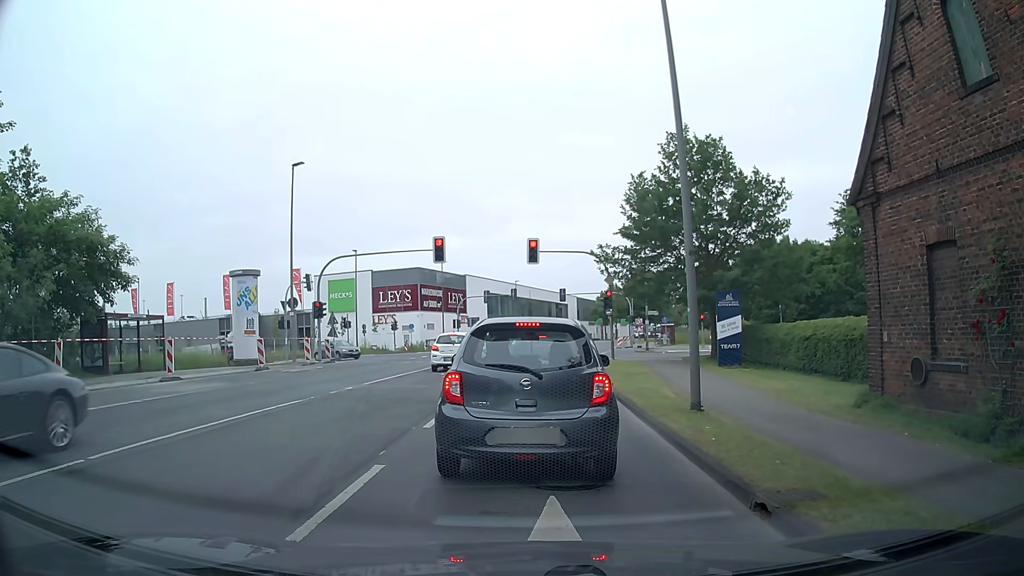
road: secondary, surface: asphalt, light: Day
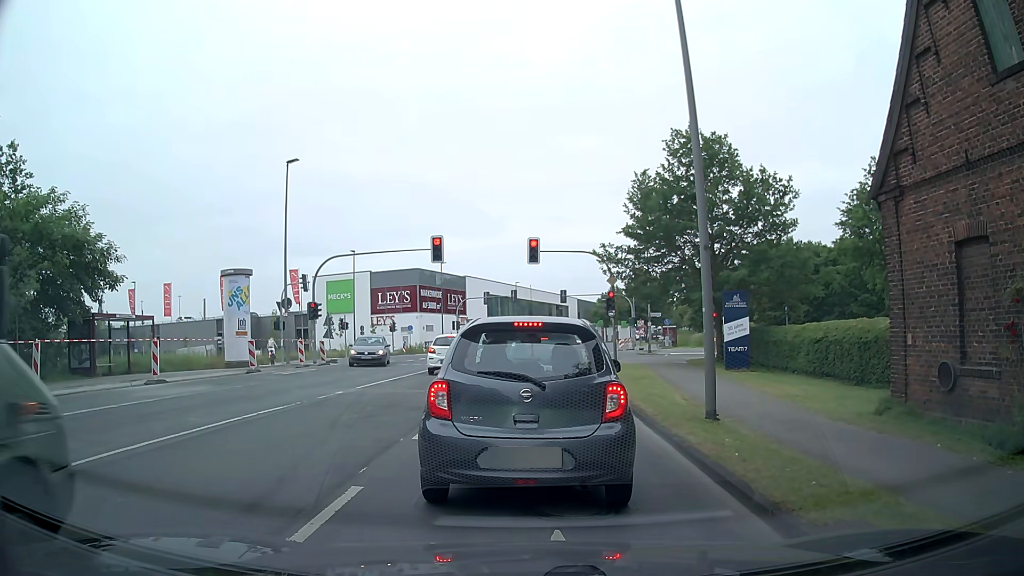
(0.0, +0.9) m; 0°
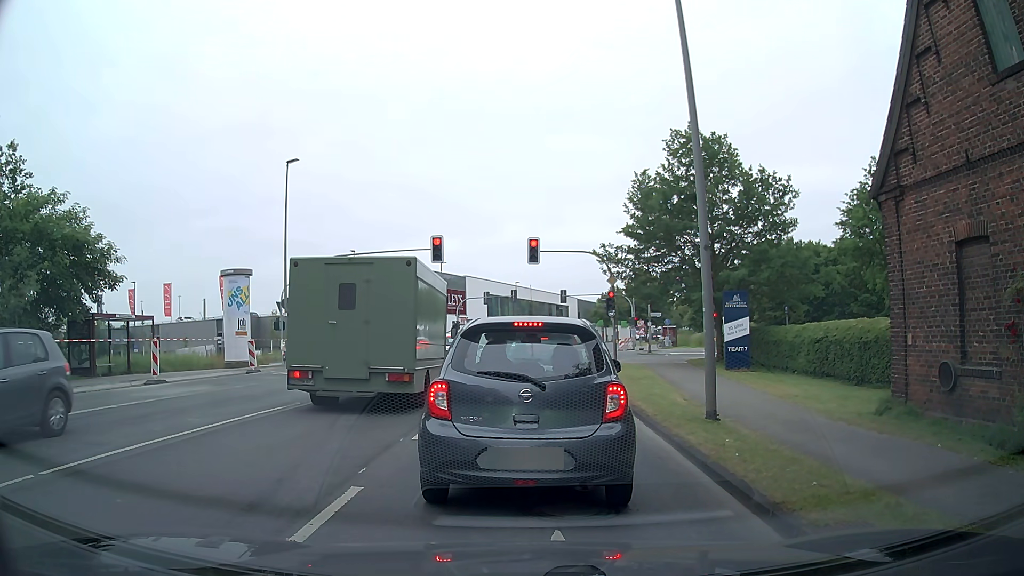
(0.0, +0.1) m; 0°
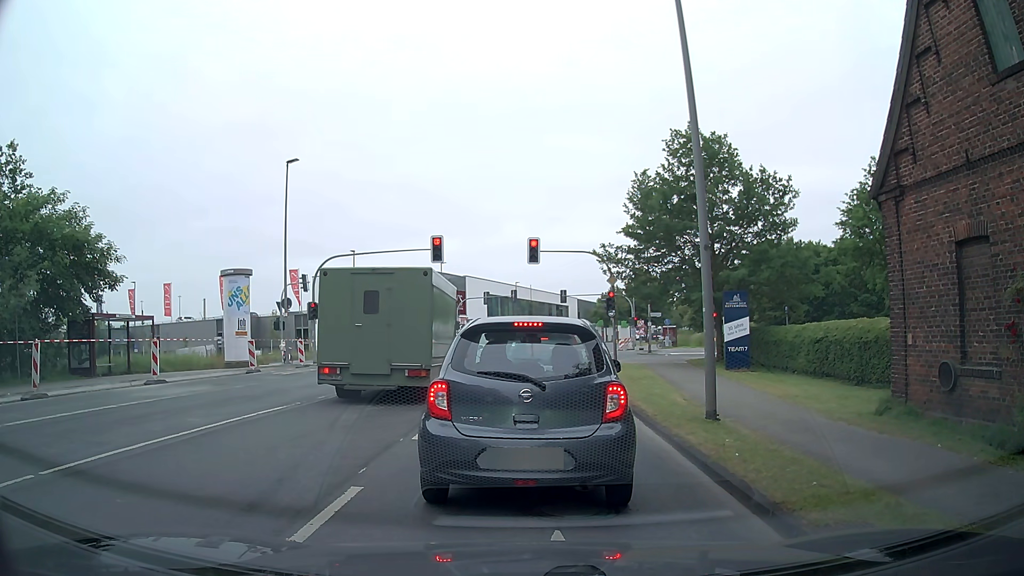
(0.0, 0.0) m; 0°
